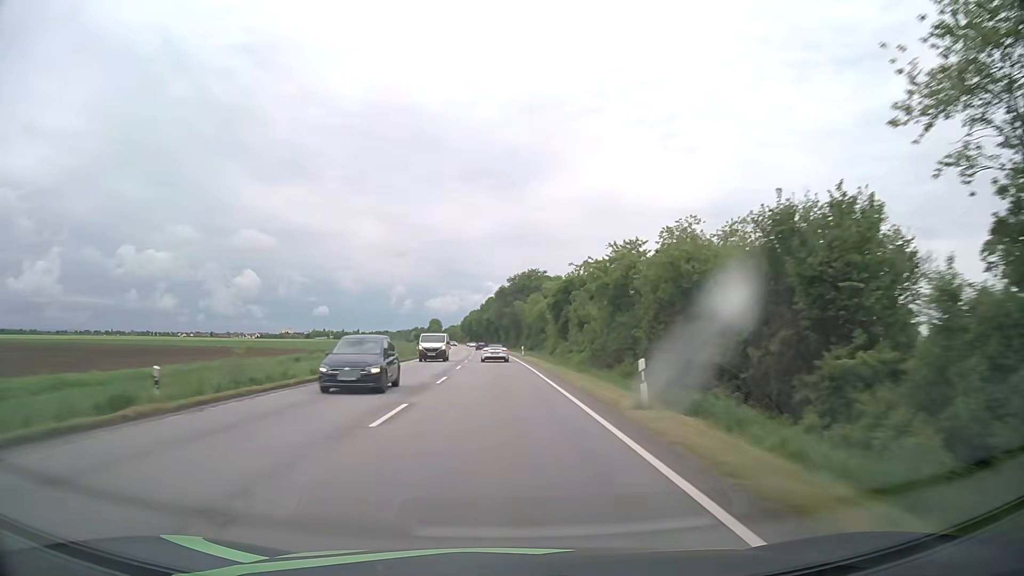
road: primary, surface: asphalt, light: Day
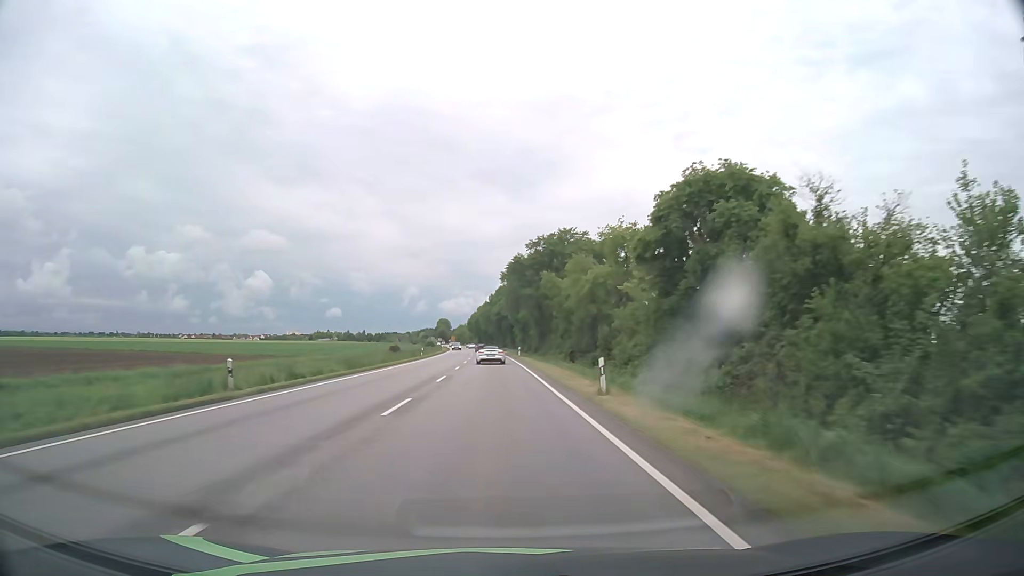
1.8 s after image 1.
(-0.4, +45.6) m; -1°
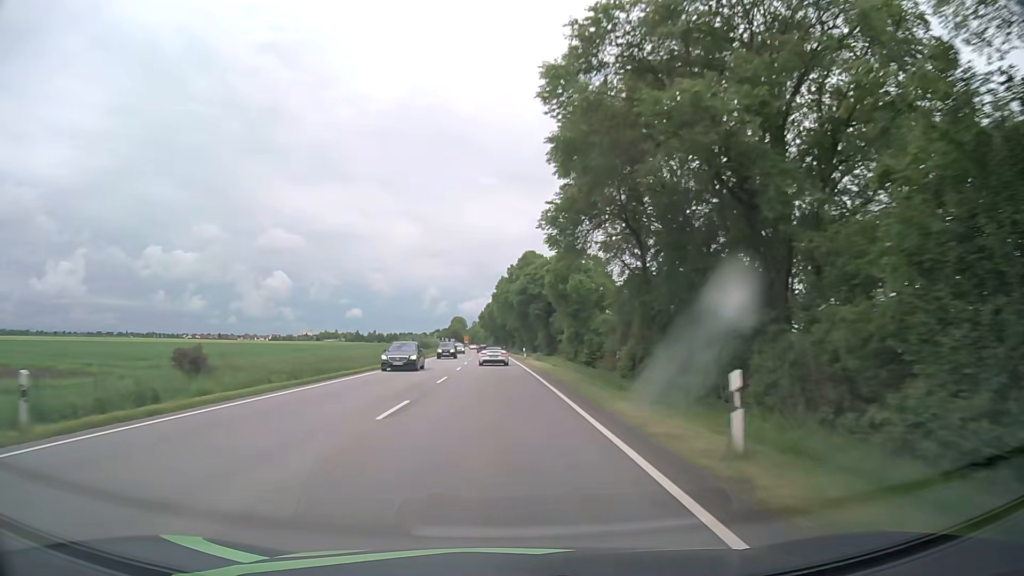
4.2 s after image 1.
(-1.0, +59.8) m; -2°
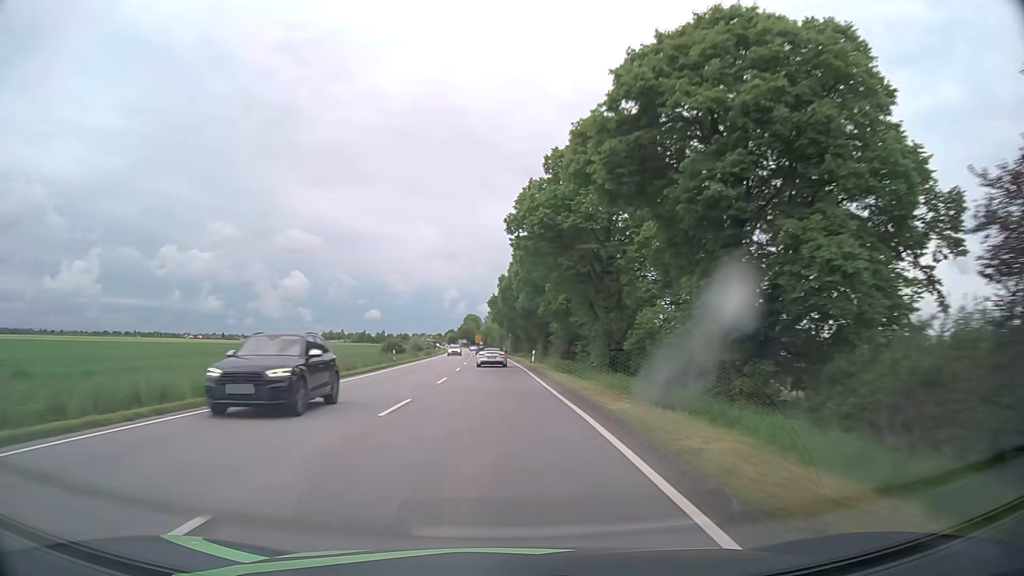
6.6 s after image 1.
(-0.6, +58.7) m; -1°
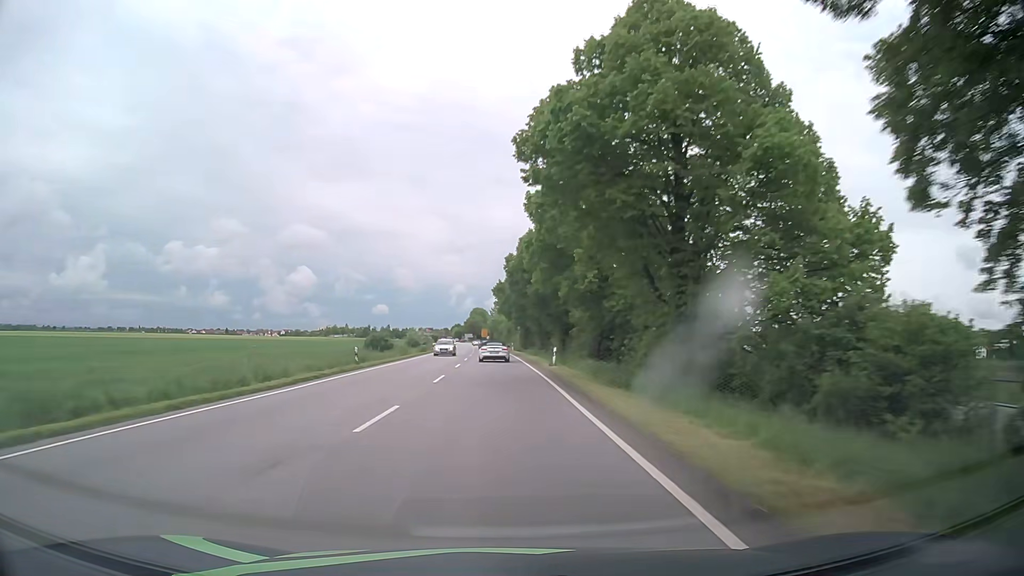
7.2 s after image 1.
(-0.1, +14.5) m; -1°
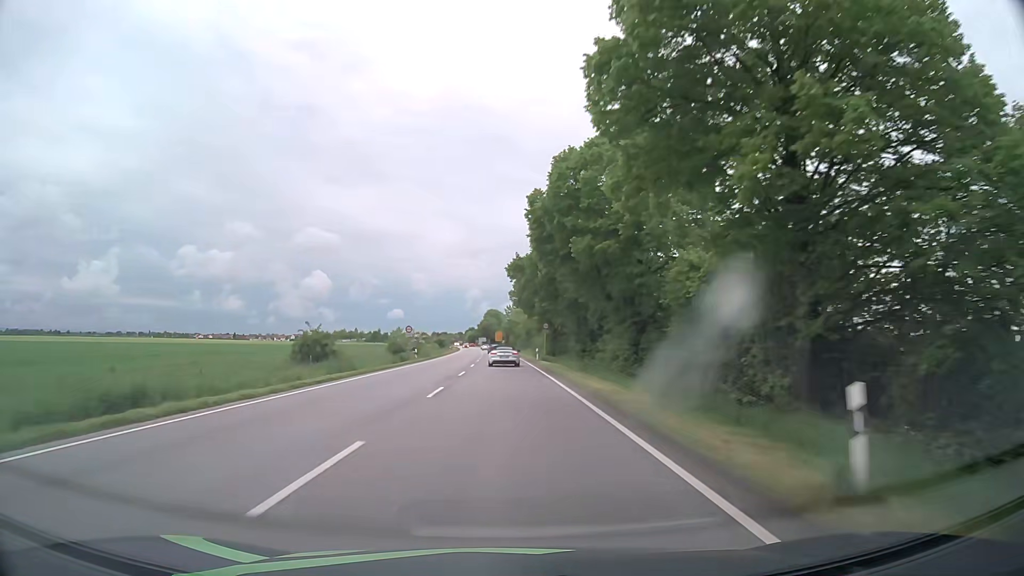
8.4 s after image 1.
(-0.3, +28.8) m; -2°
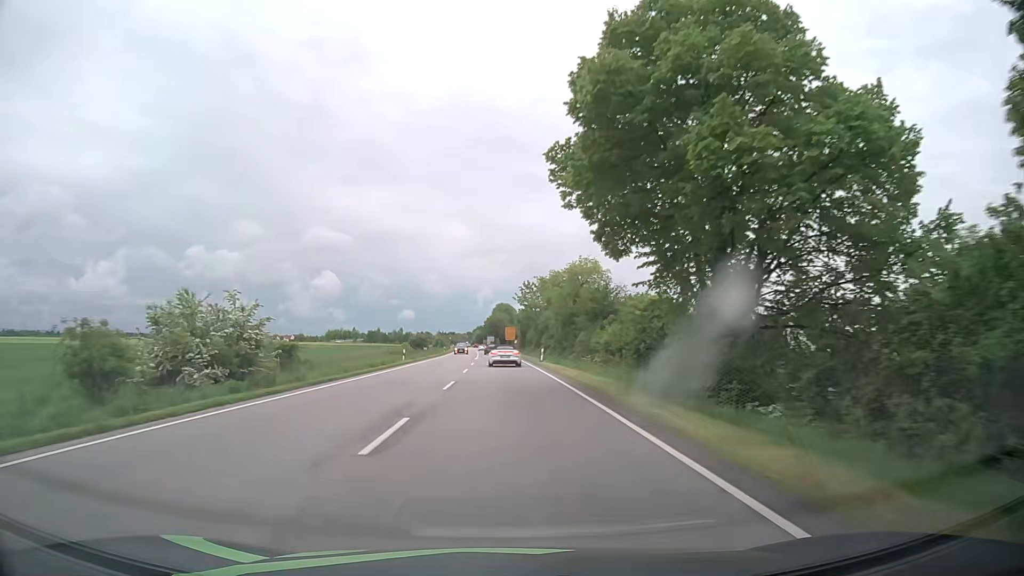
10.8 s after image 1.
(-0.1, +56.4) m; -1°
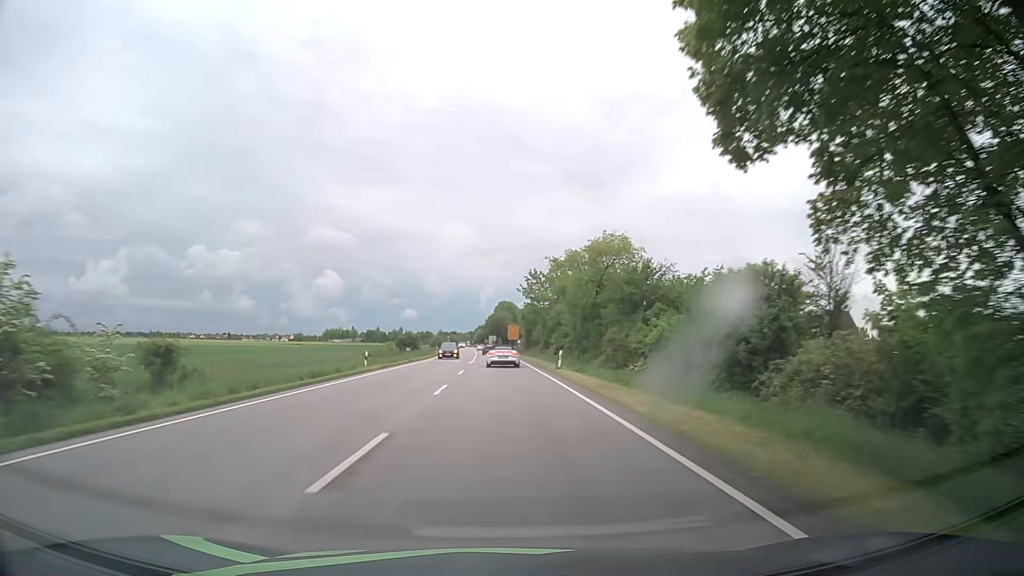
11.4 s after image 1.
(0.0, +13.8) m; 0°
(0, +10) (0, +20) (0, +30) (0, +40) (0, +50) (-1, +60) (-1, +70) (-1, +80) (-1, +90) (-2, +100) m
